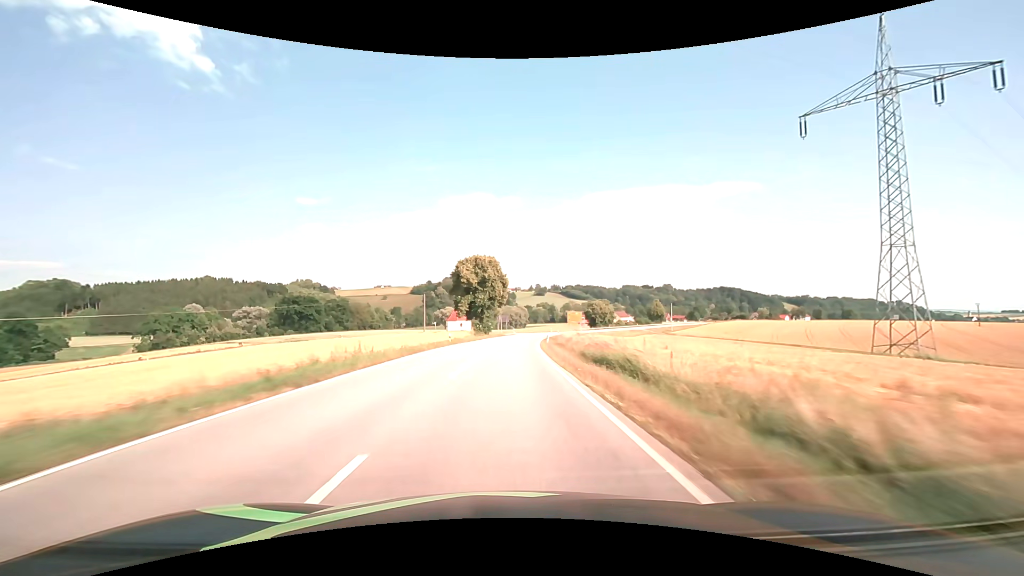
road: secondary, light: Day
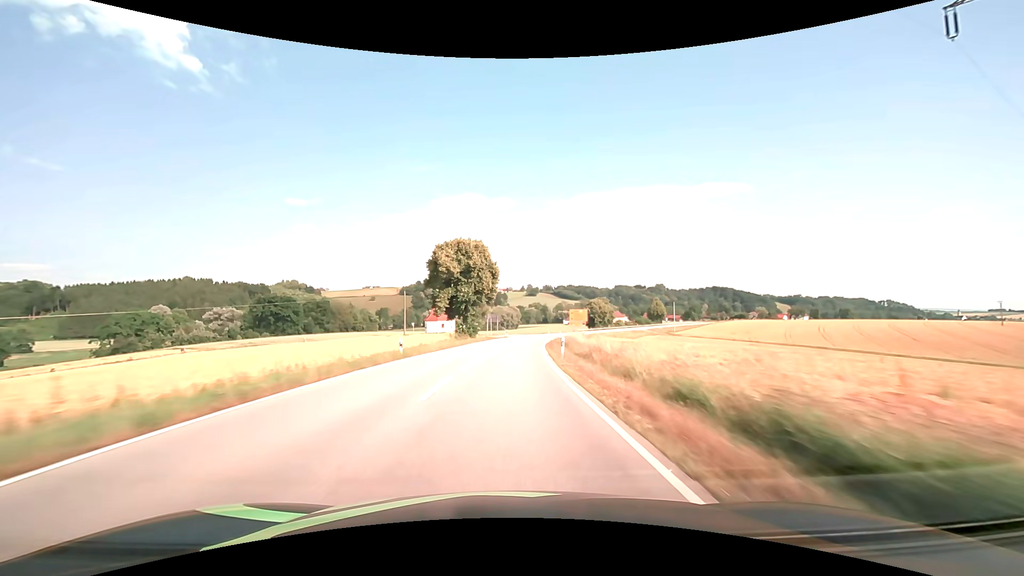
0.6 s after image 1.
(+0.2, +15.8) m; +1°
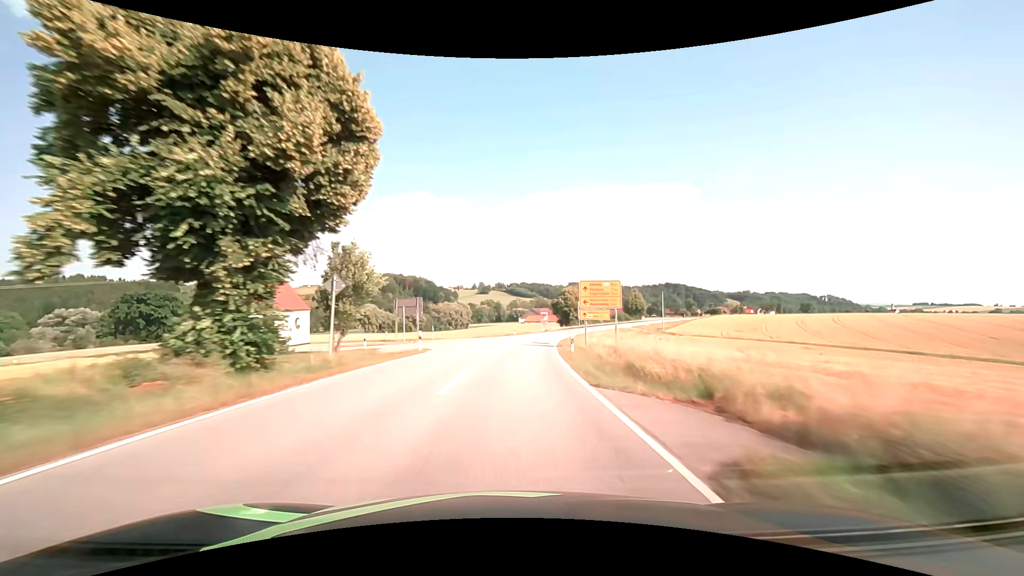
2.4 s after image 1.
(+1.8, +47.4) m; +5°
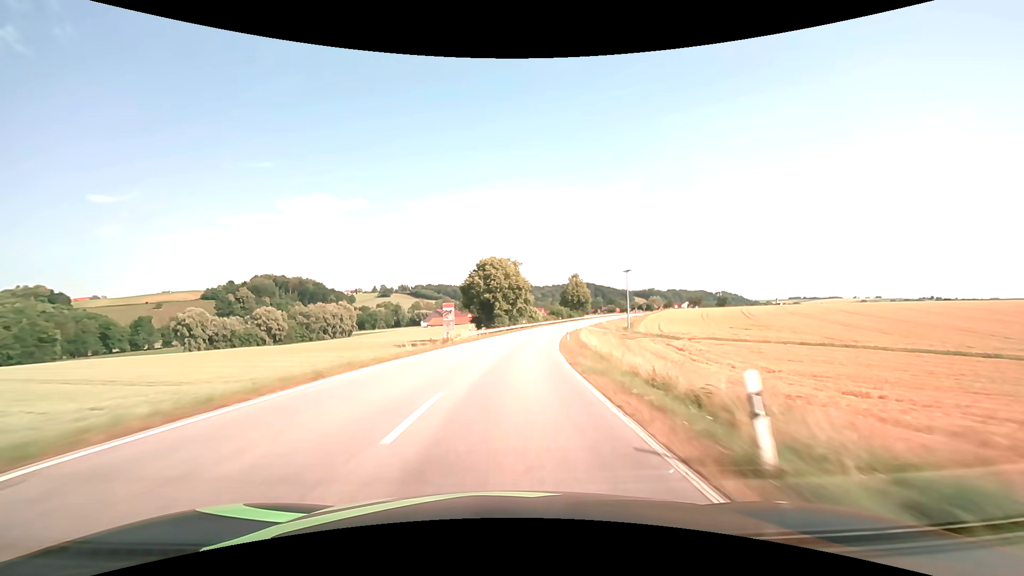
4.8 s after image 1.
(+5.6, +62.9) m; +10°
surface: asphalt
(0, +10) (+1, +20) (+1, +30) (+2, +40) (+4, +50) (+5, +60) (+7, +70) (+9, +79) (+12, +89) (+14, +99) m
